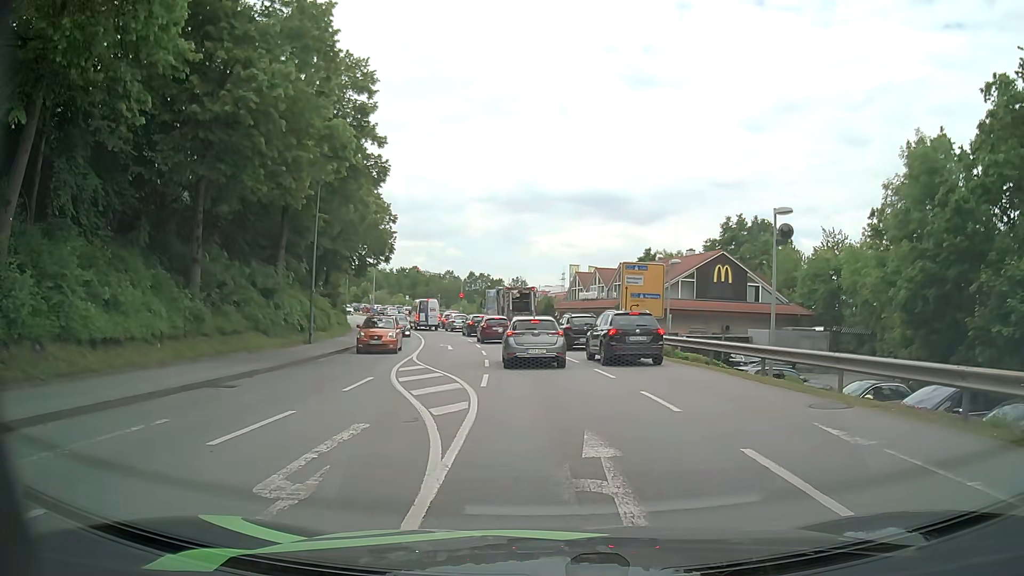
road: tertiary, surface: asphalt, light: Day
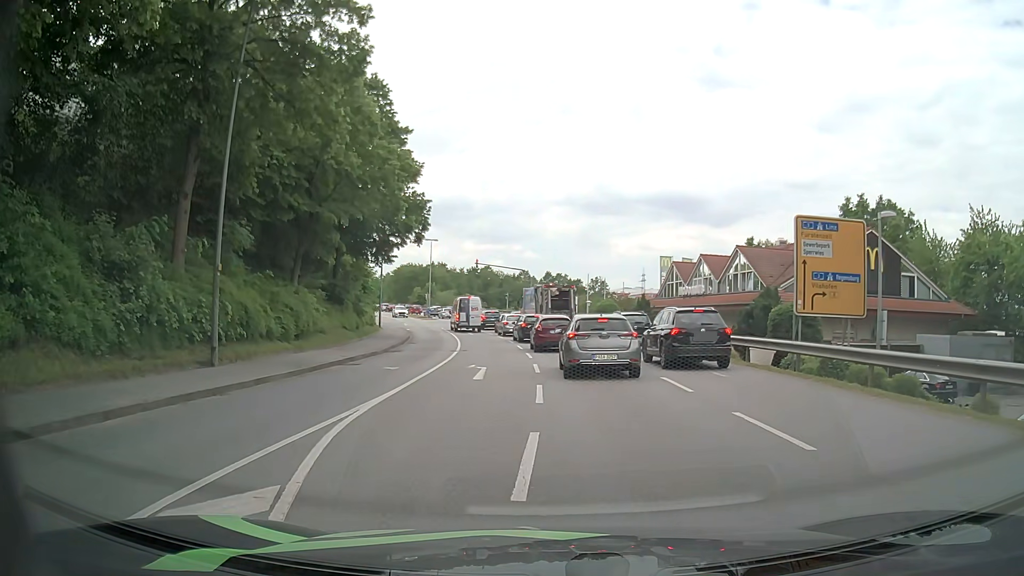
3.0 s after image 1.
(-1.0, +14.9) m; -7°
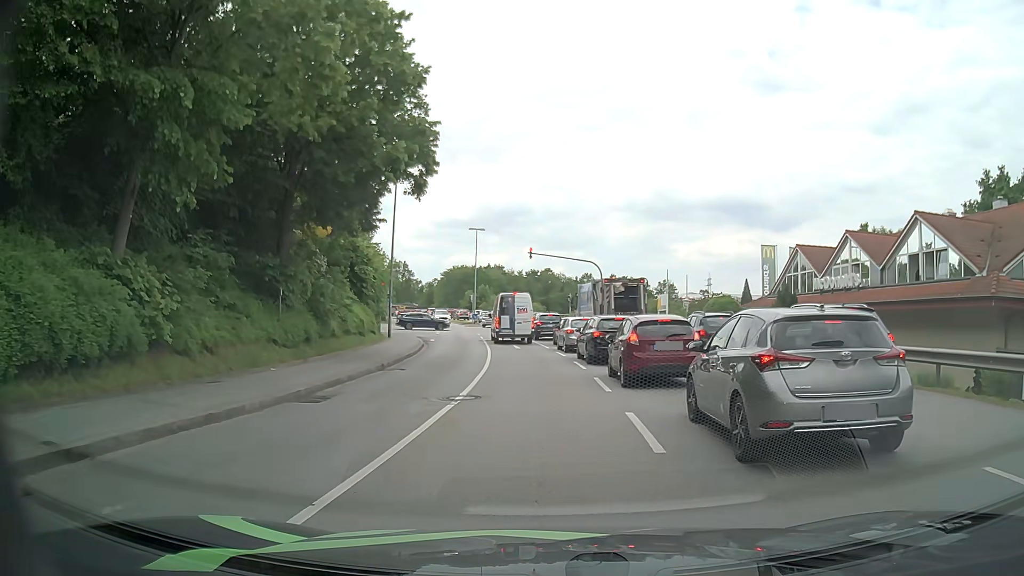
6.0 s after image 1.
(-0.9, +16.0) m; -6°
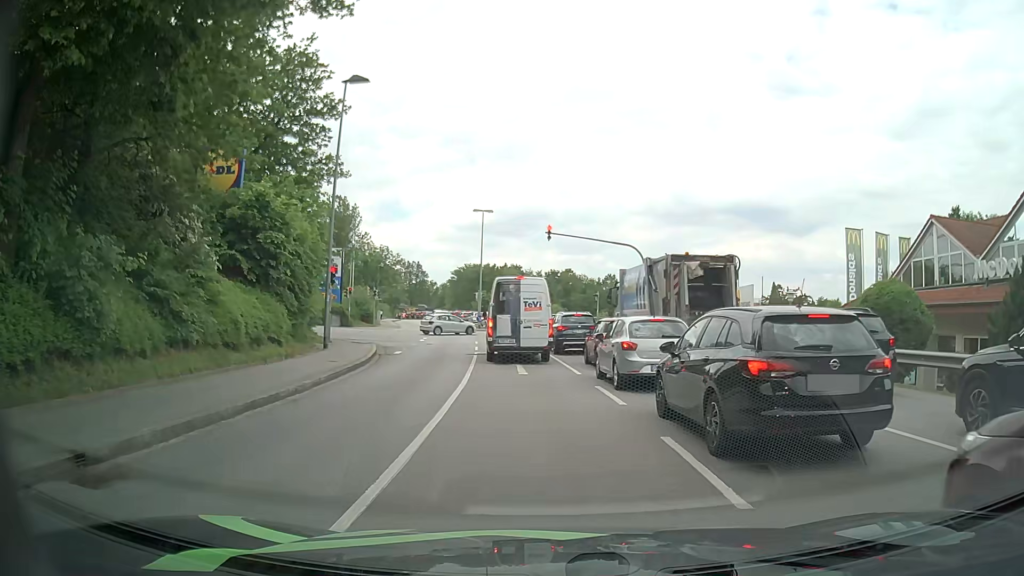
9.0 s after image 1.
(+0.1, +13.9) m; 0°
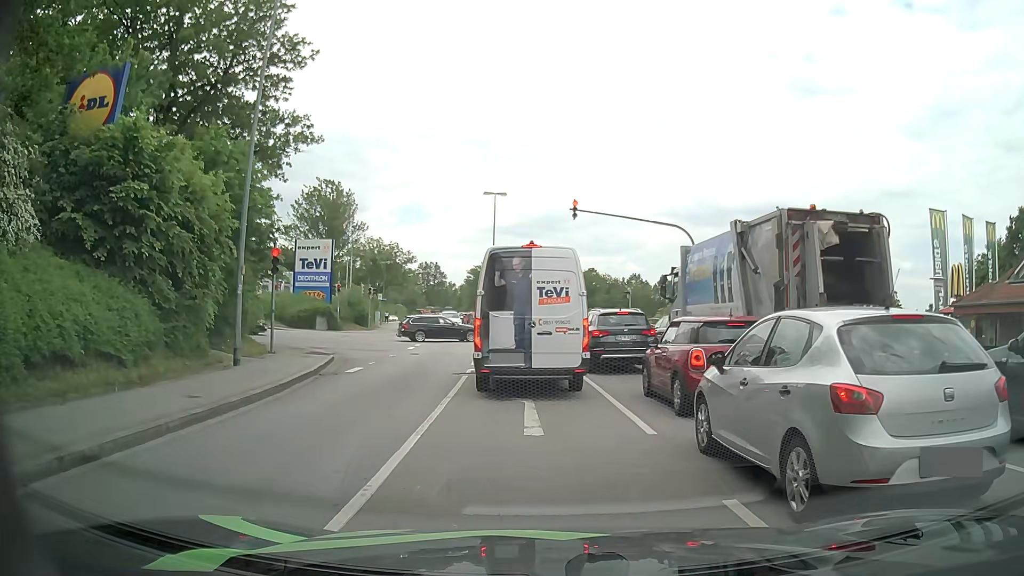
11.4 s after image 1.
(-0.2, +8.7) m; -1°
